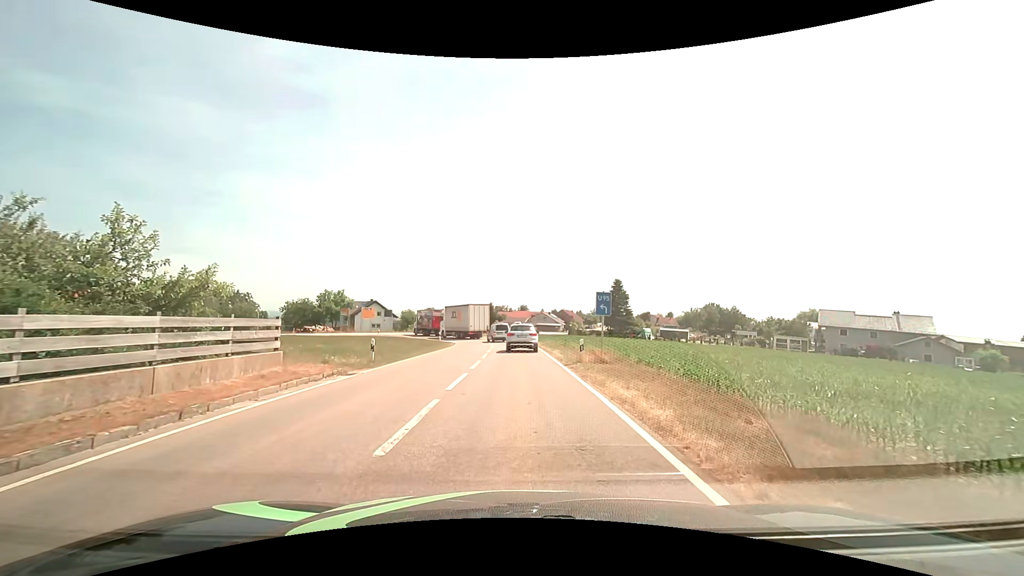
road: tertiary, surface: asphalt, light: Day
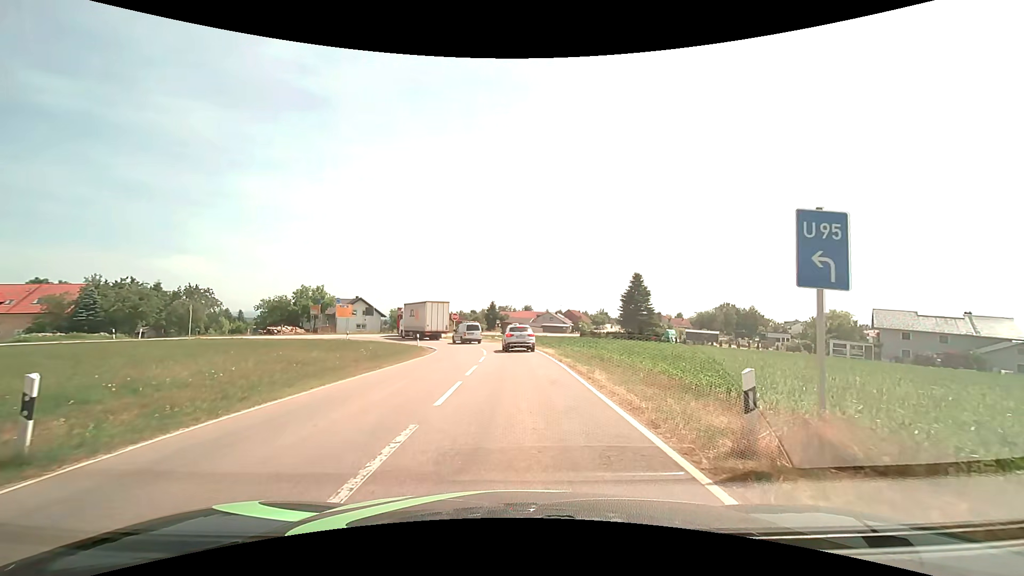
(0.0, +13.7) m; 0°
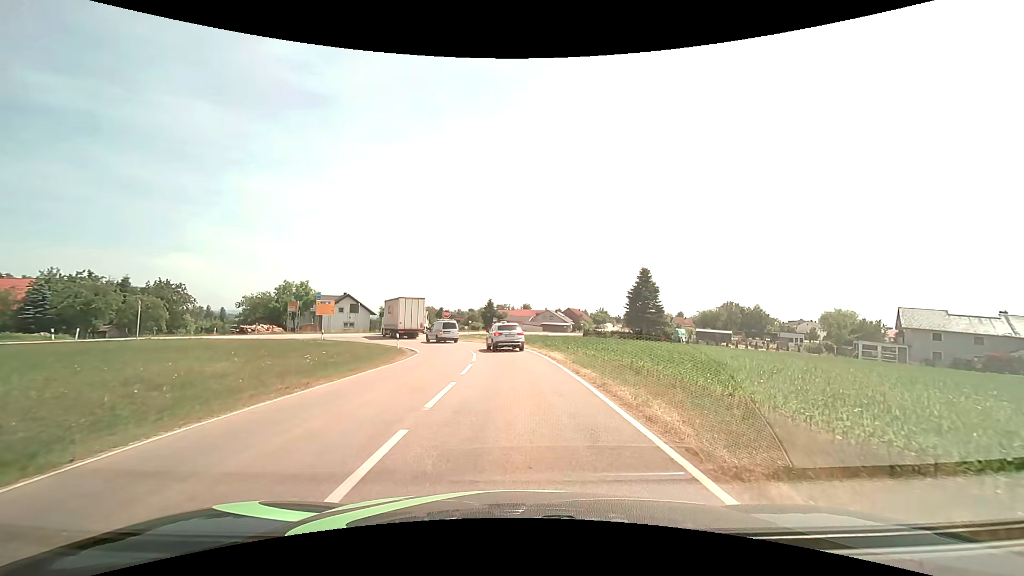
(-0.1, +6.3) m; 0°
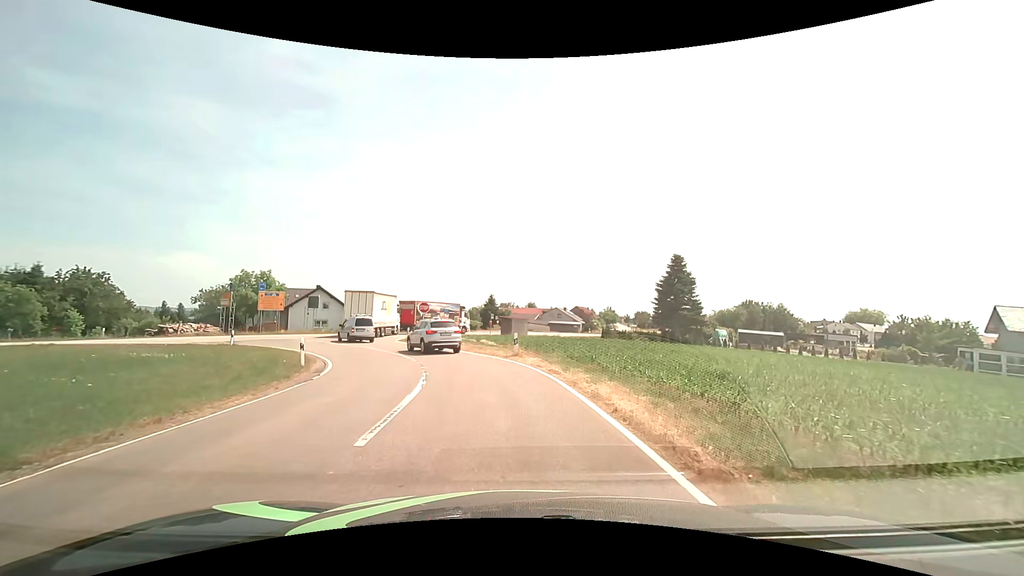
(0.0, +15.1) m; -1°
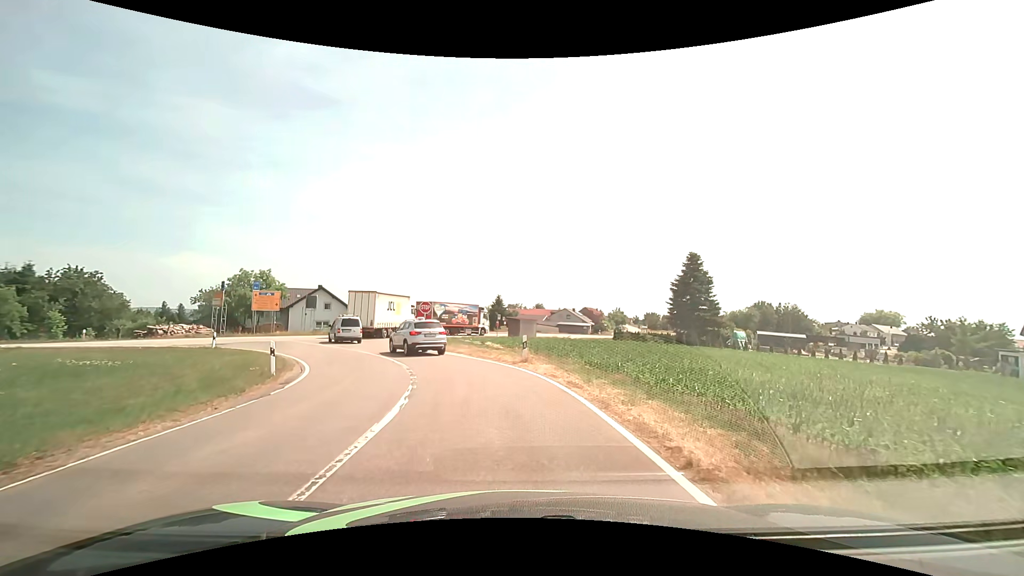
(0.0, +2.9) m; -1°
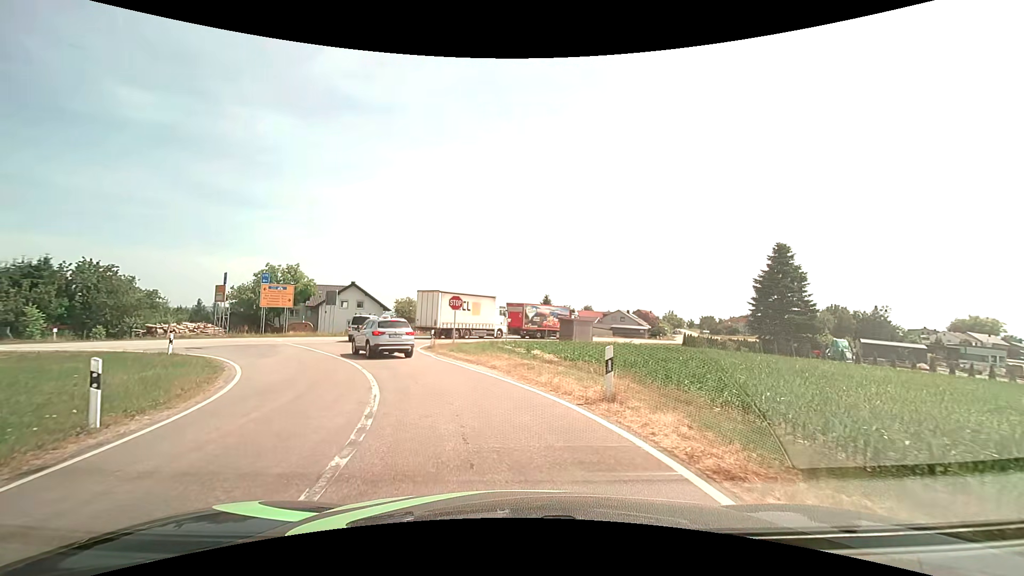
(-0.3, +8.5) m; -6°
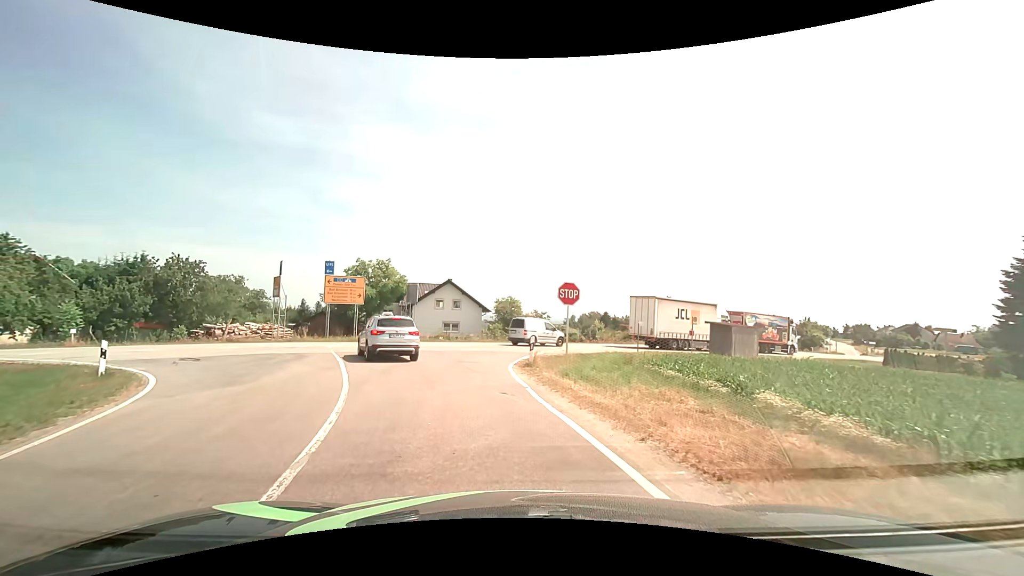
(-1.1, +10.9) m; -12°
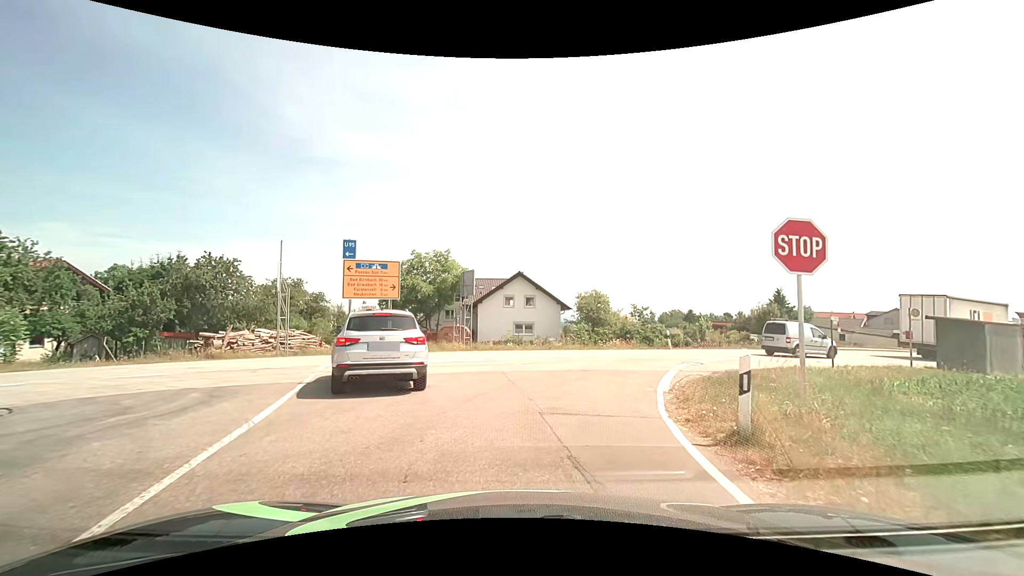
(-1.1, +10.6) m; -9°
